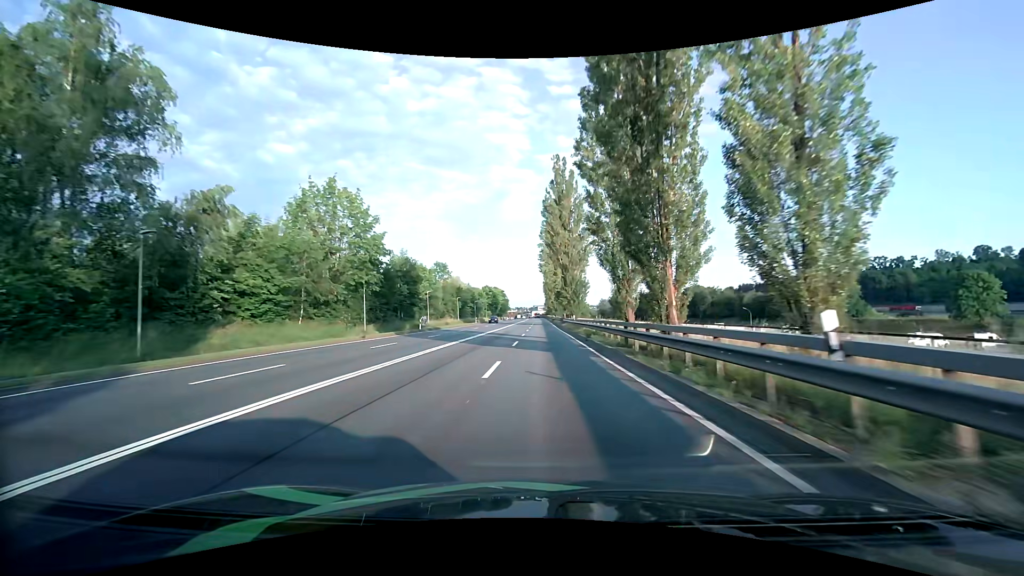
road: primary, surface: asphalt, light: Day
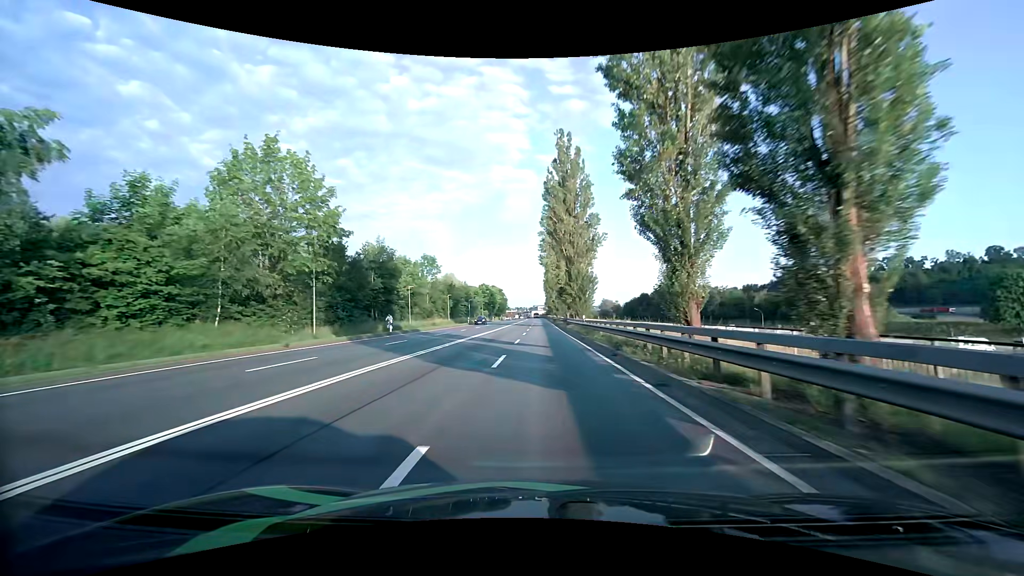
(0.0, +9.9) m; 0°
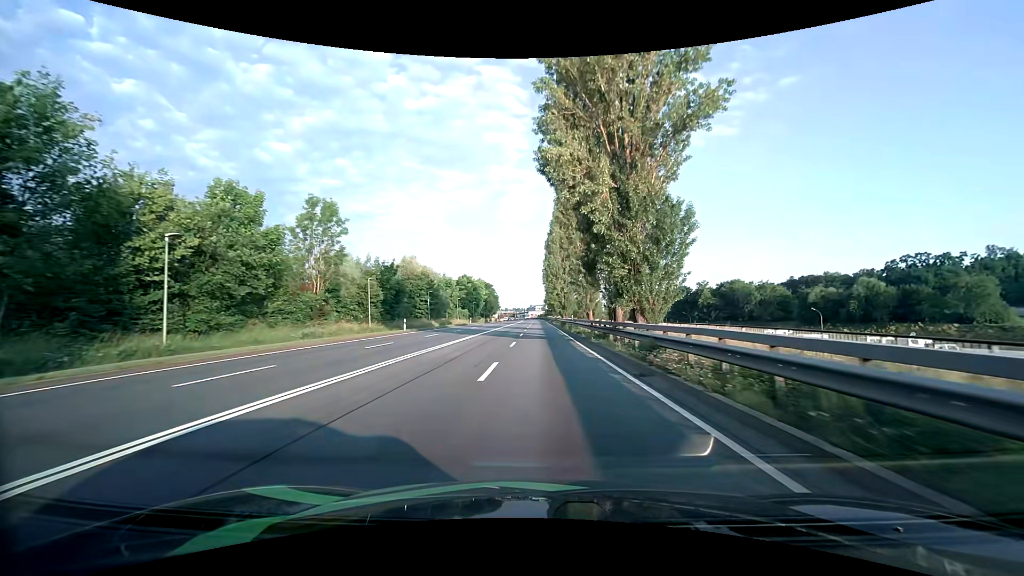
(0.0, +38.7) m; 0°
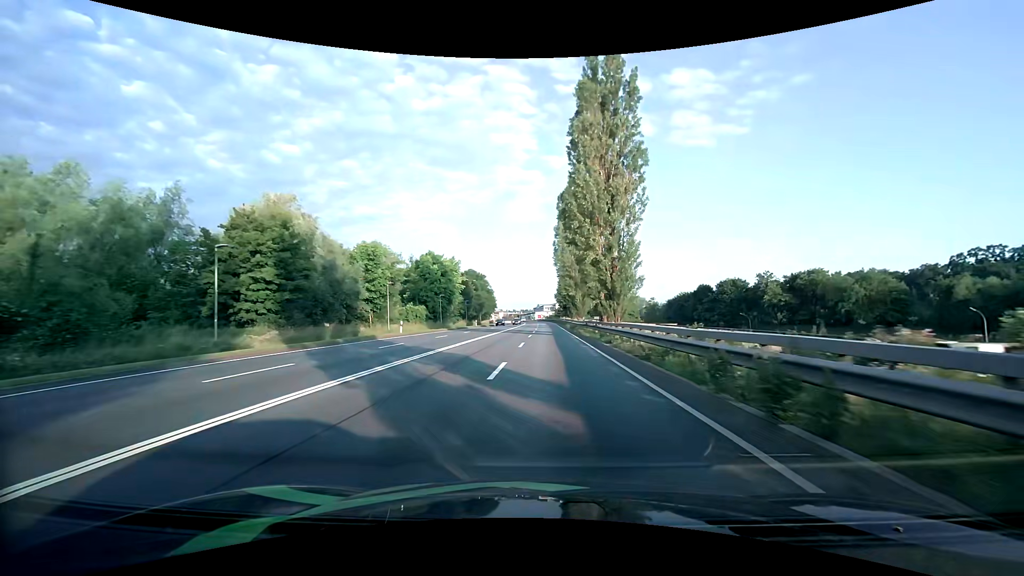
(-0.2, +47.7) m; -1°
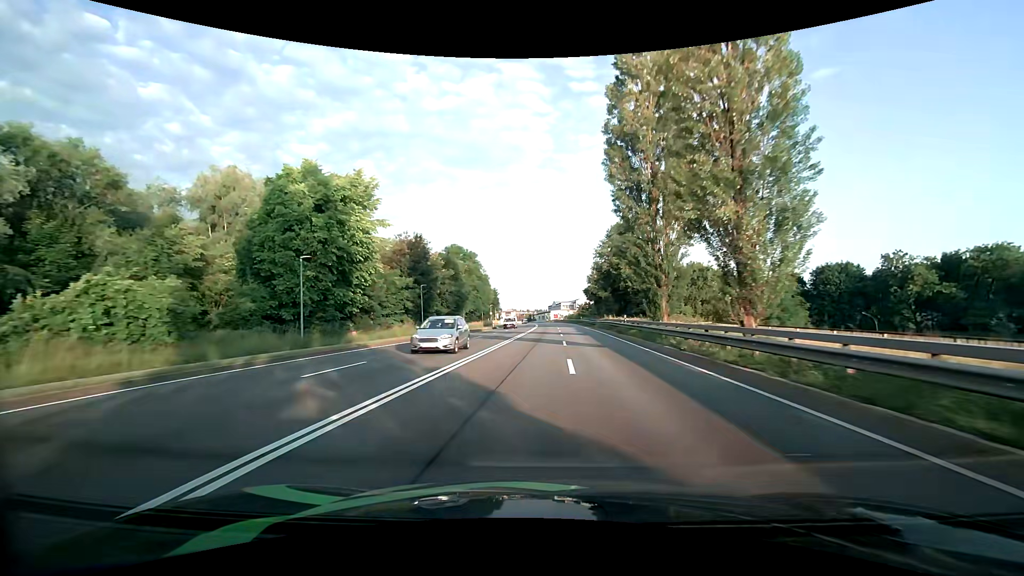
(-0.9, +47.2) m; -2°
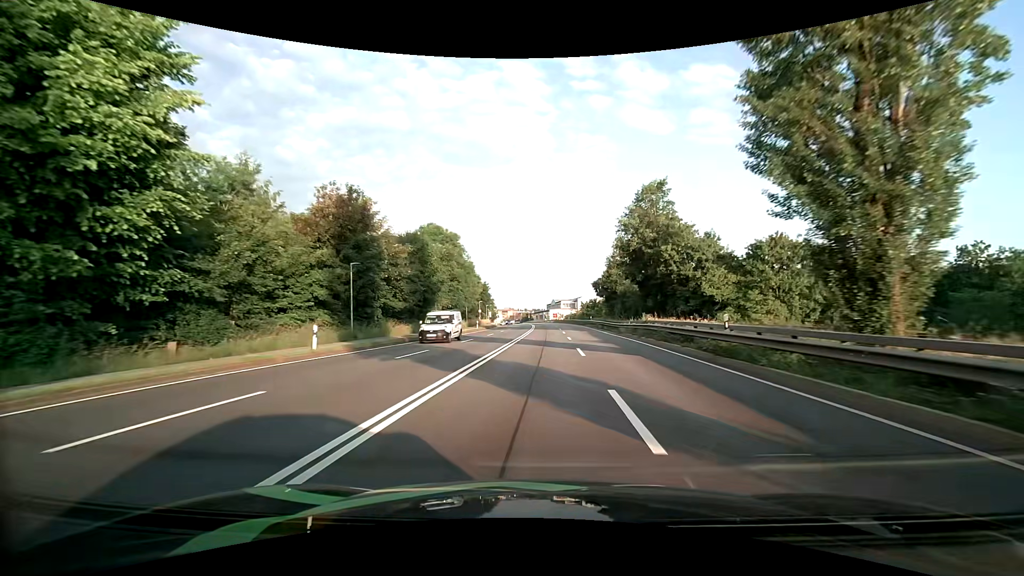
(-0.1, +18.9) m; 0°
(0, +10) (0, +20) (0, +30) (0, +40) (+1, +50) (+1, +60) (+1, +70) (0, +80) (0, +90) (0, +100) m
